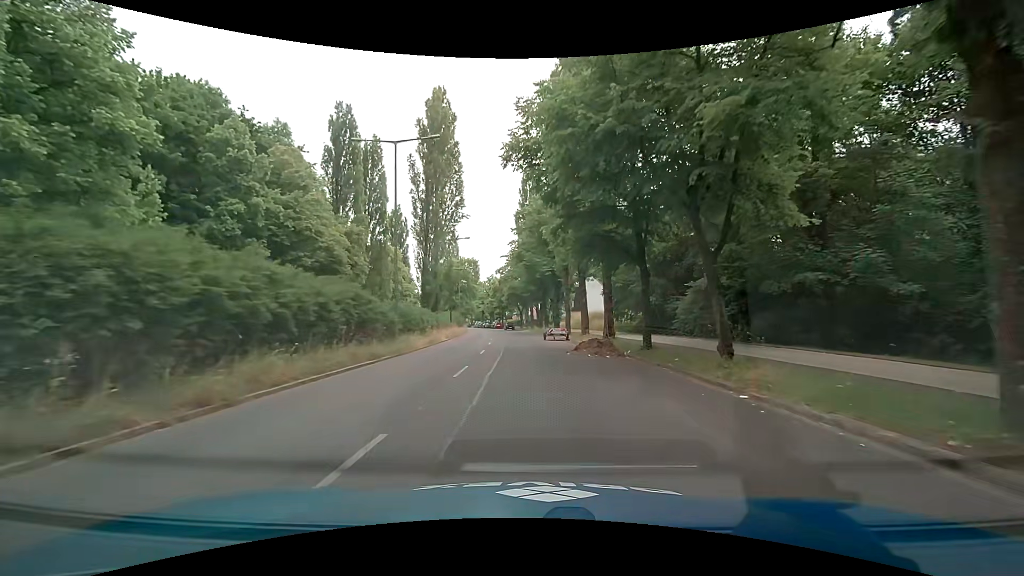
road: secondary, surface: asphalt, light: Day
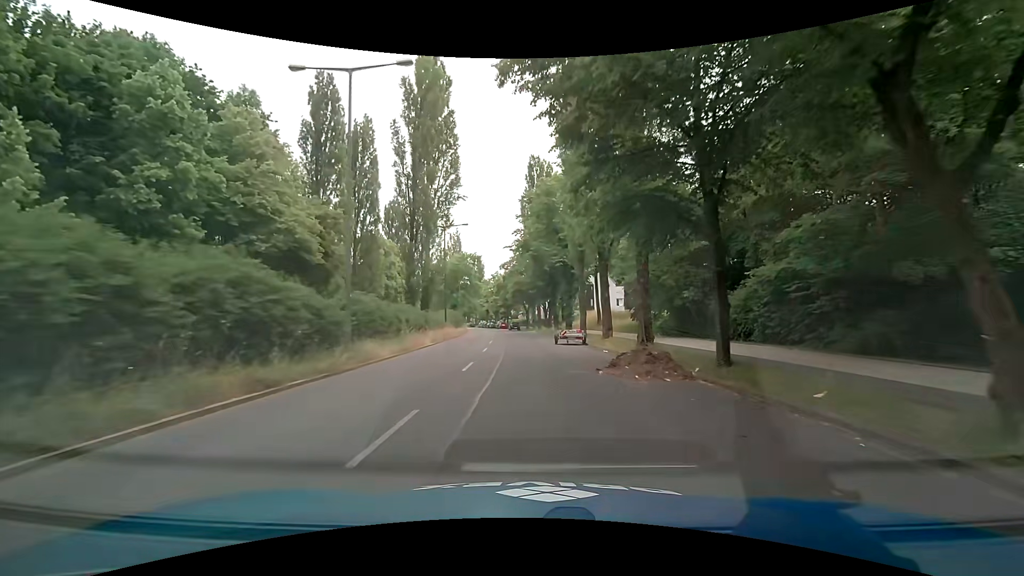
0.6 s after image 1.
(0.0, +7.5) m; -1°
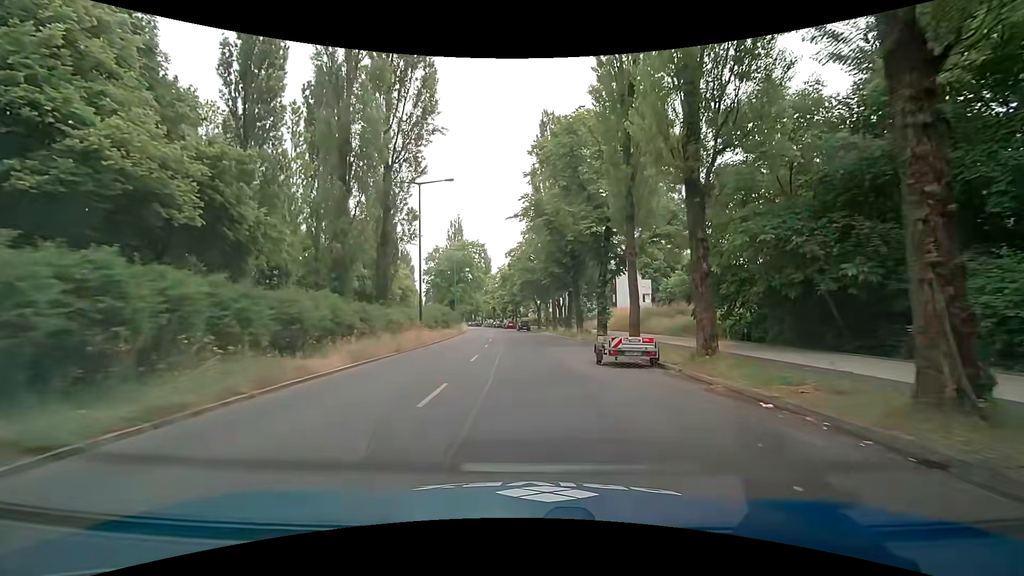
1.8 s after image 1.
(+0.1, +15.0) m; 0°
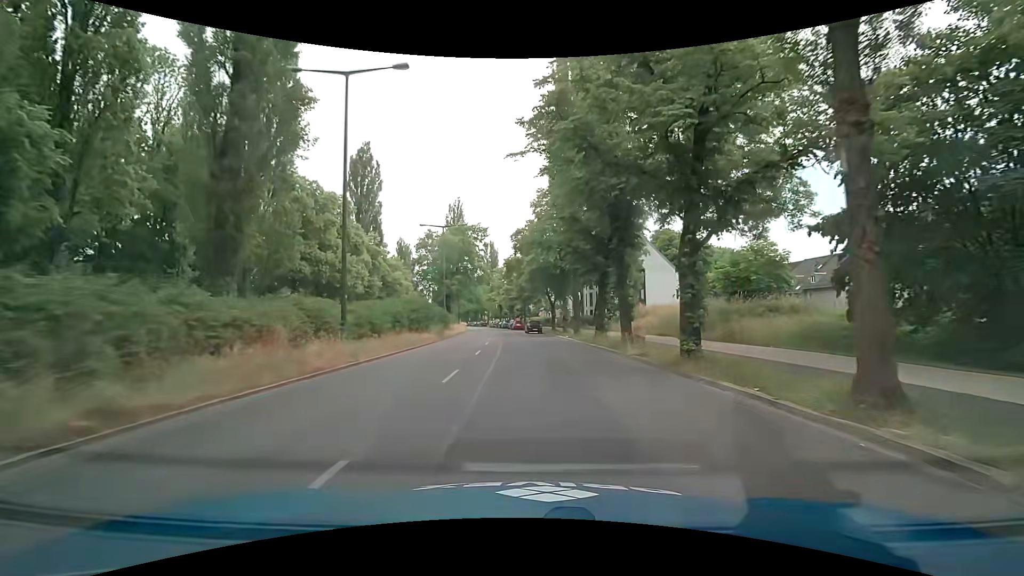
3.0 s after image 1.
(-0.2, +14.9) m; -1°
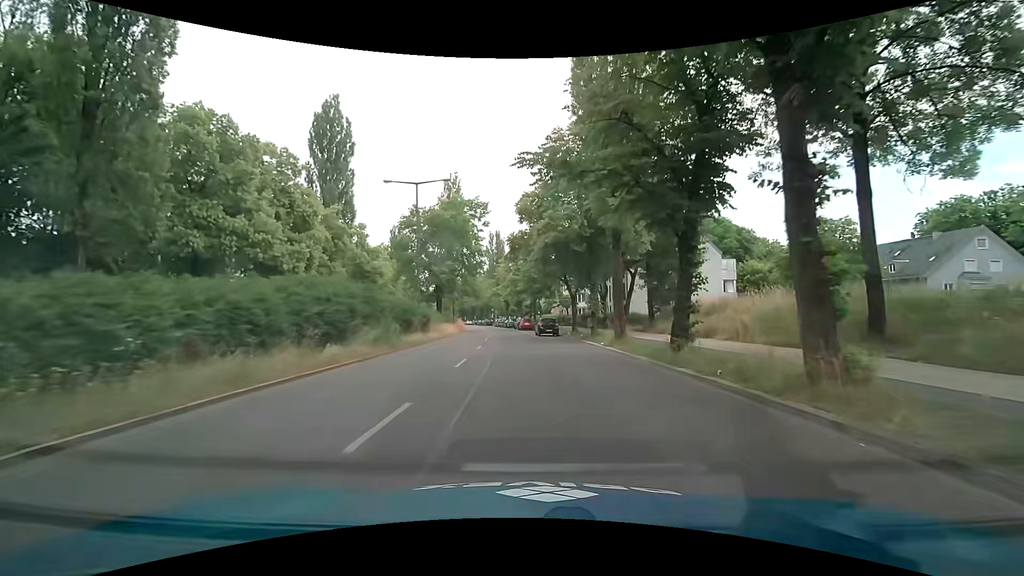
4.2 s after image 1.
(-0.4, +14.9) m; -2°
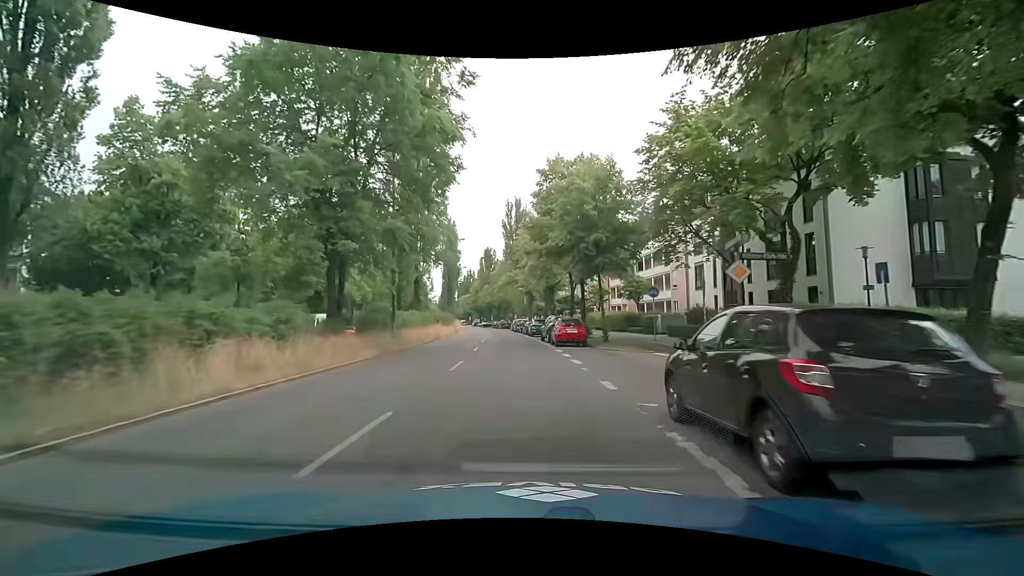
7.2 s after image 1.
(-0.7, +36.8) m; -3°
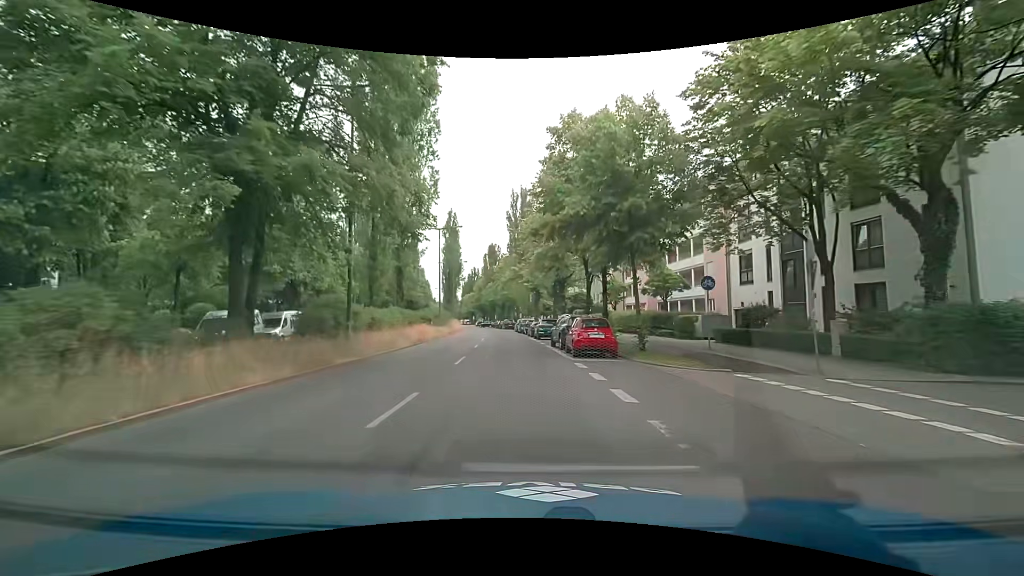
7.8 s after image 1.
(0.0, +7.2) m; 0°
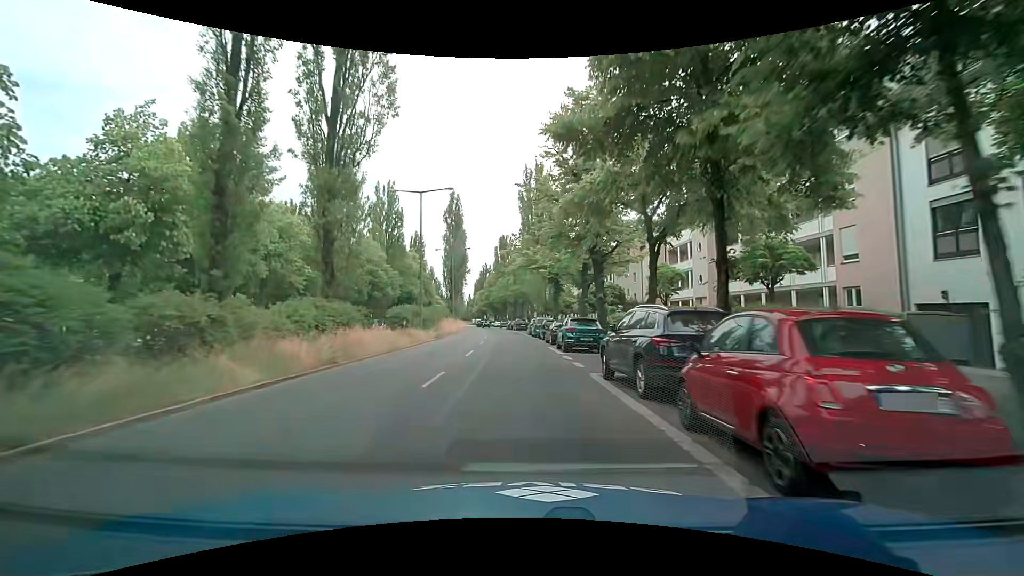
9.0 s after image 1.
(-0.3, +14.4) m; -1°
(0, +10) (-1, +20) (-1, +30) (-2, +40) (-3, +50) (-4, +60) (-5, +70) (-6, +80) (-7, +90) (-9, +100) m
